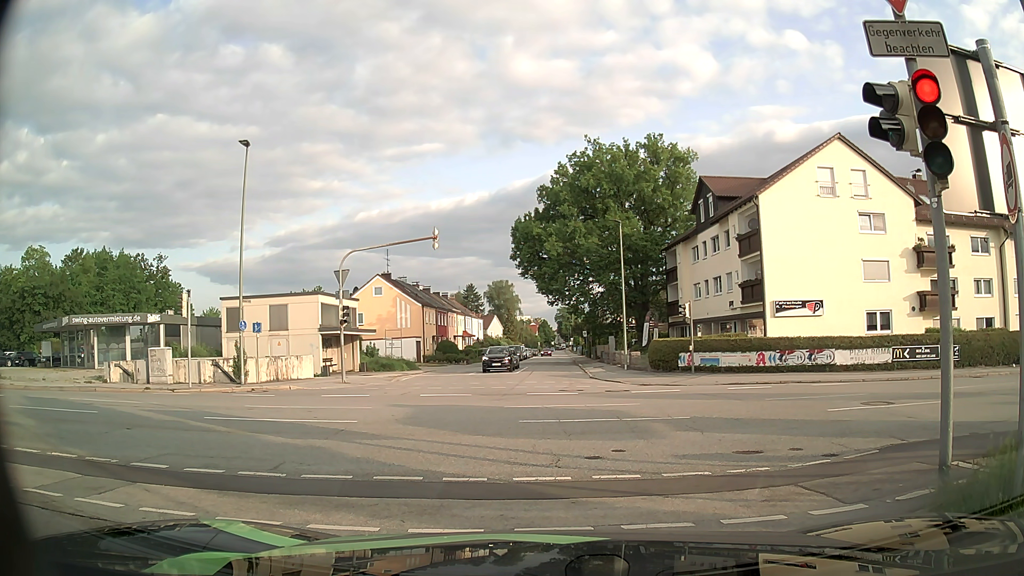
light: Day
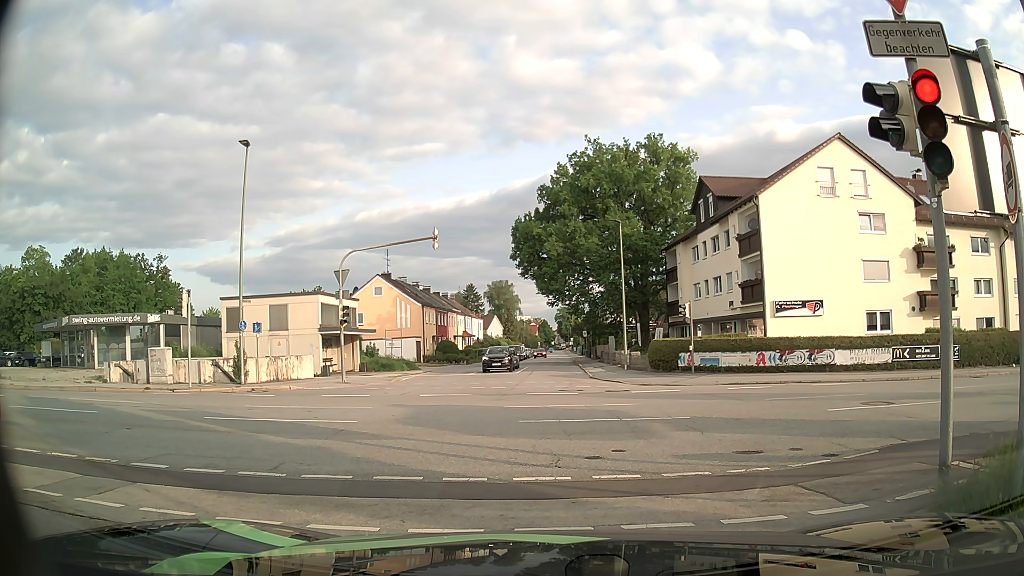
(0.0, 0.0) m; 0°
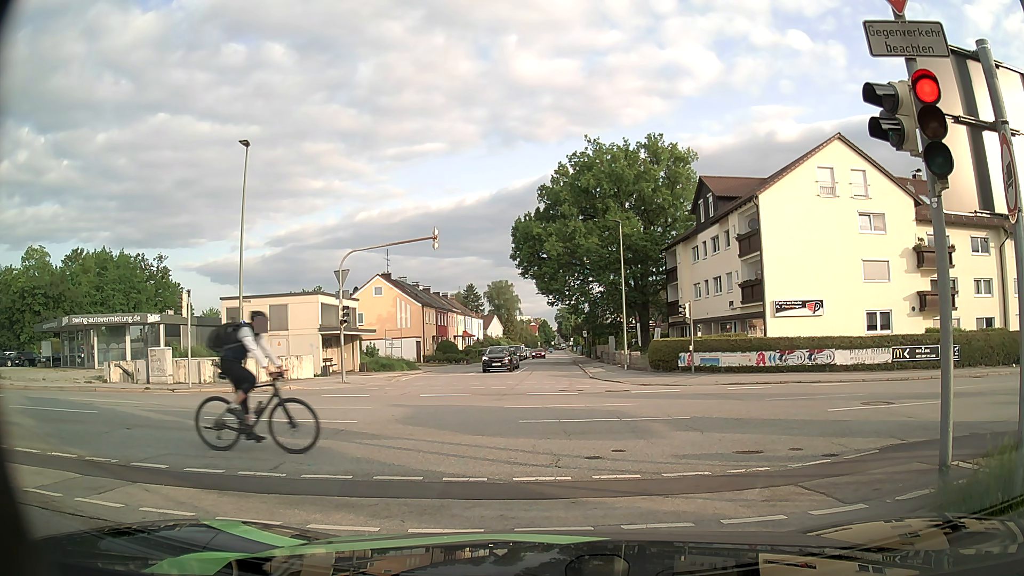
(0.0, 0.0) m; 0°
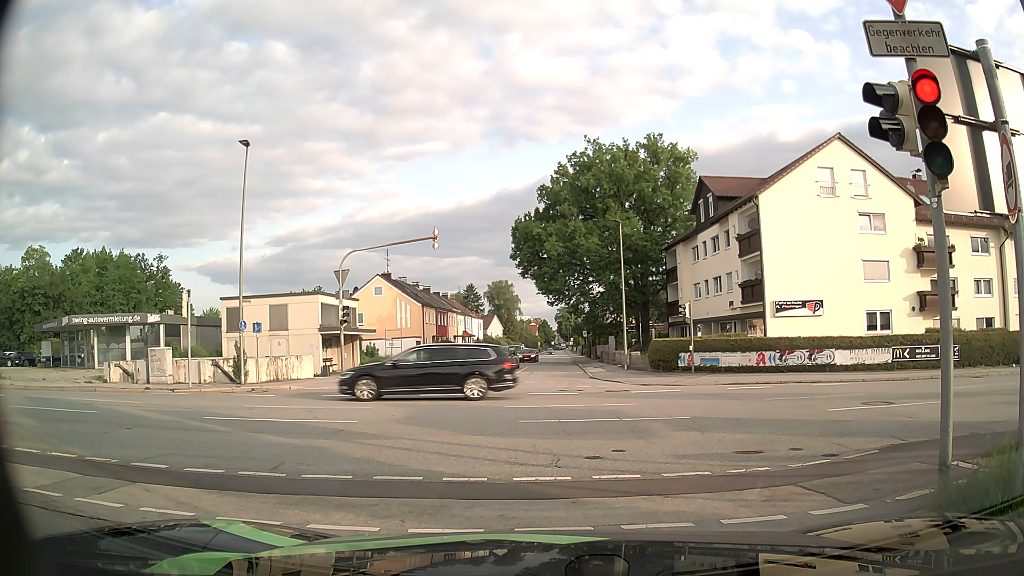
(0.0, 0.0) m; 0°
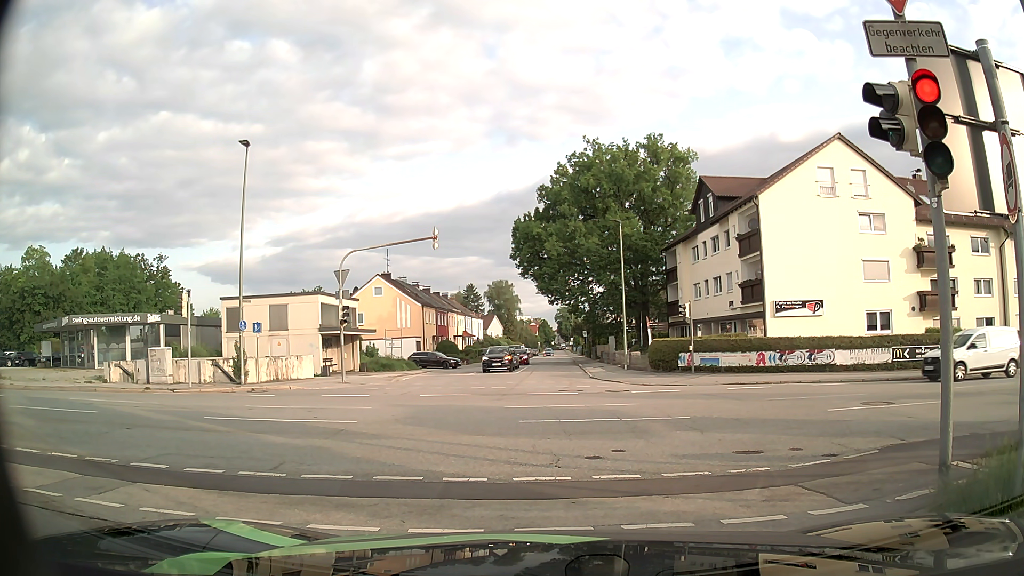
(0.0, 0.0) m; 0°
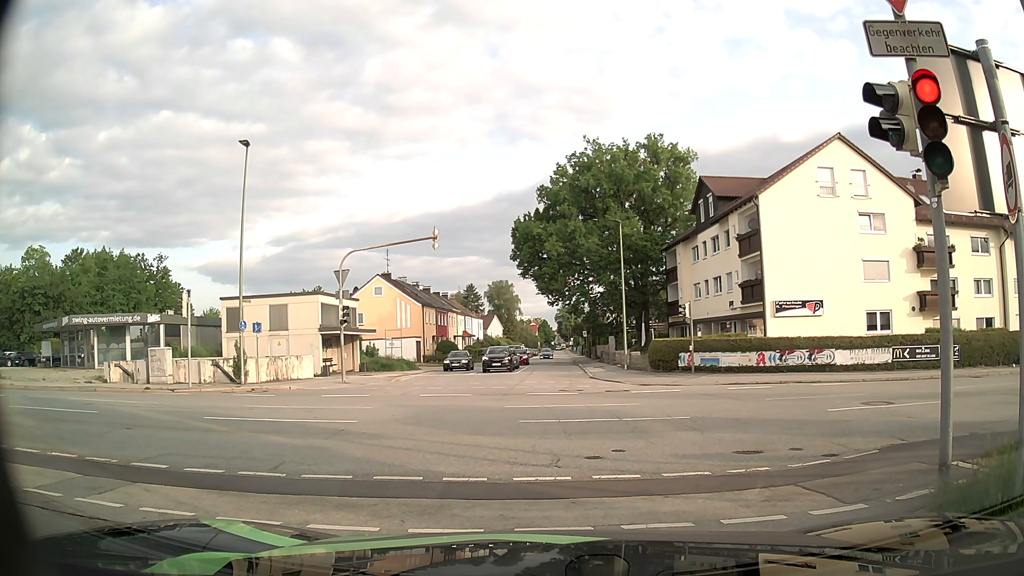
(0.0, 0.0) m; 0°
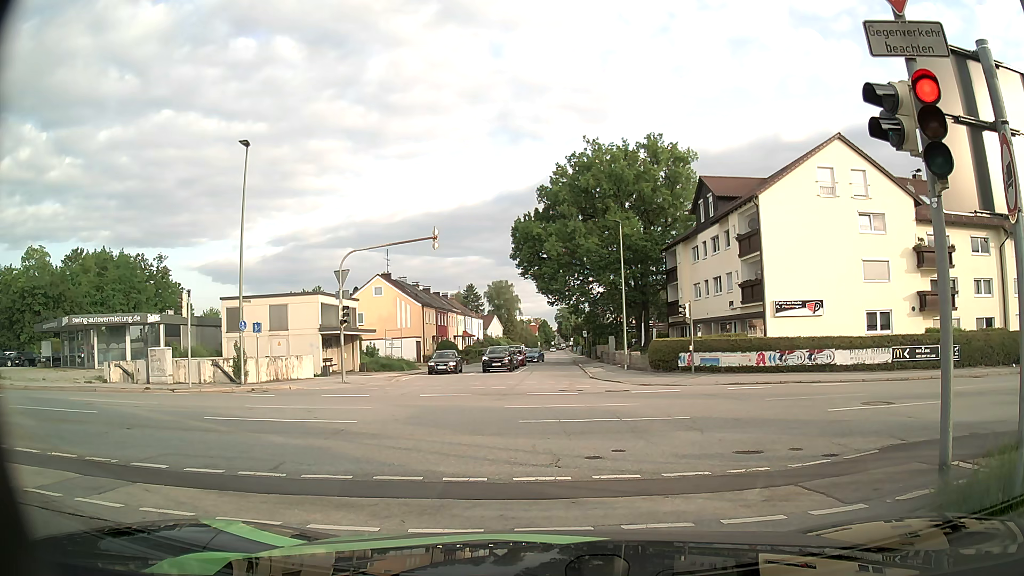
(0.0, 0.0) m; 0°
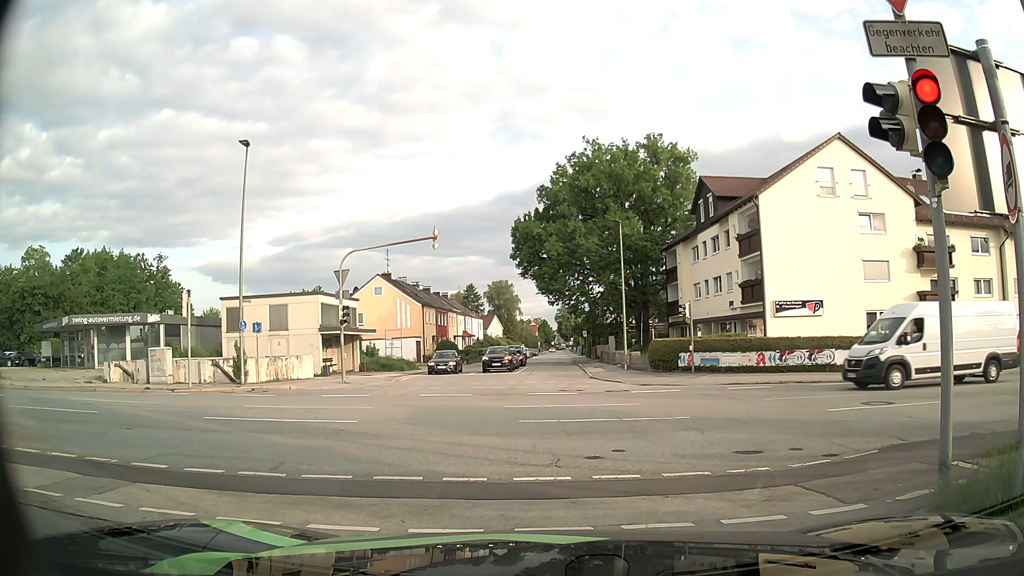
(0.0, 0.0) m; 0°
